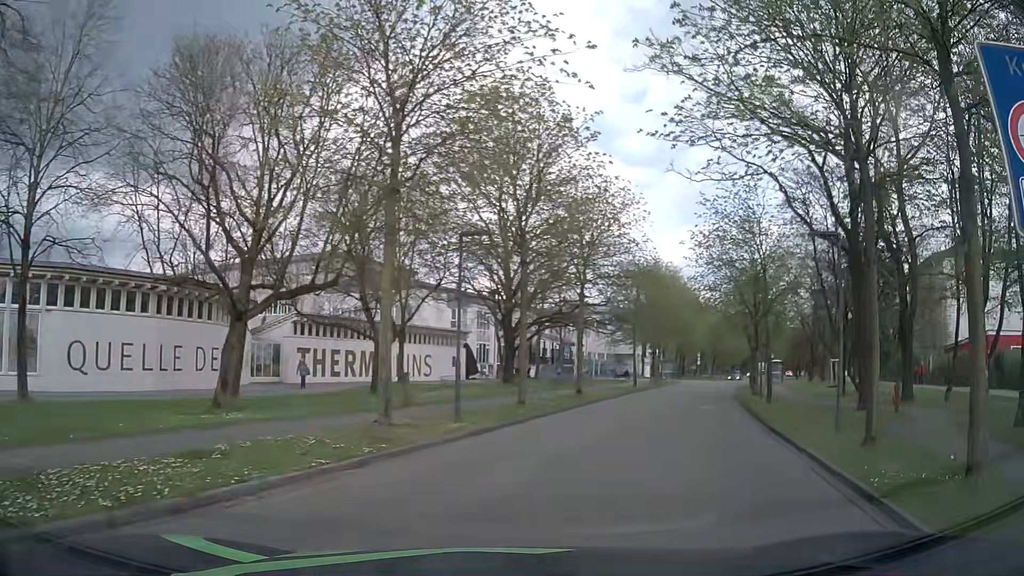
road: residential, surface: asphalt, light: Day
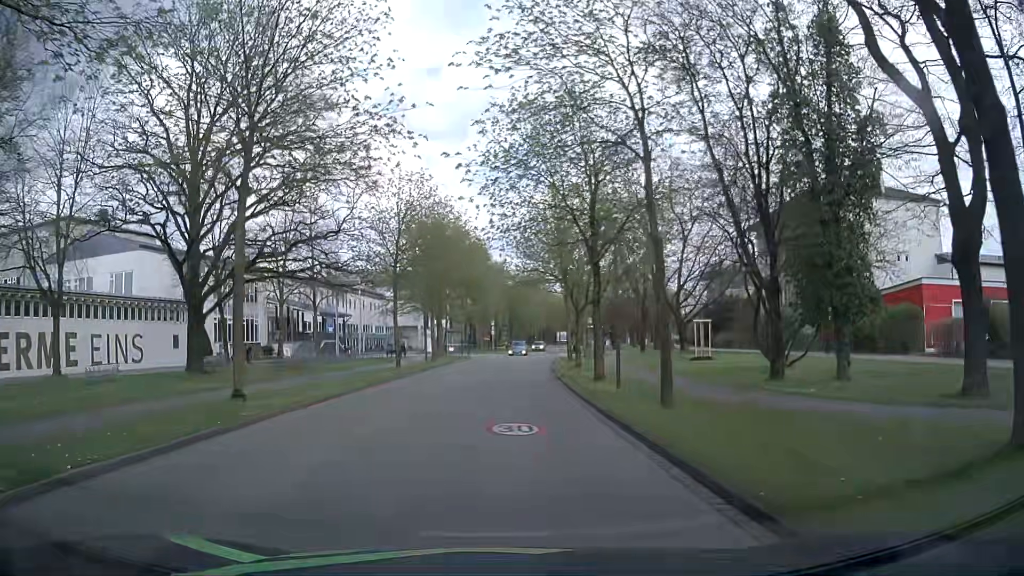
(+4.3, +15.9) m; +21°
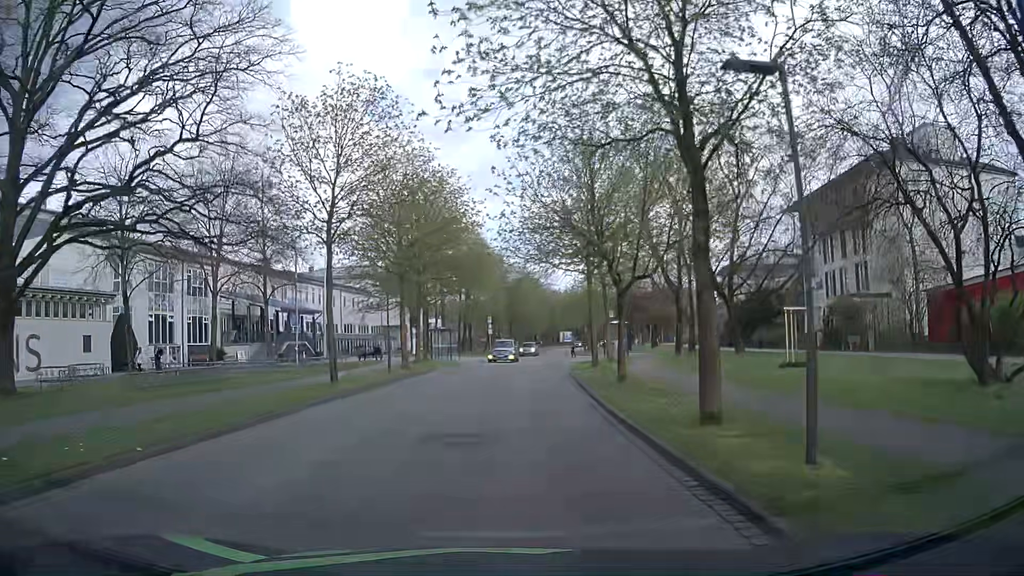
(-0.2, +12.0) m; -1°
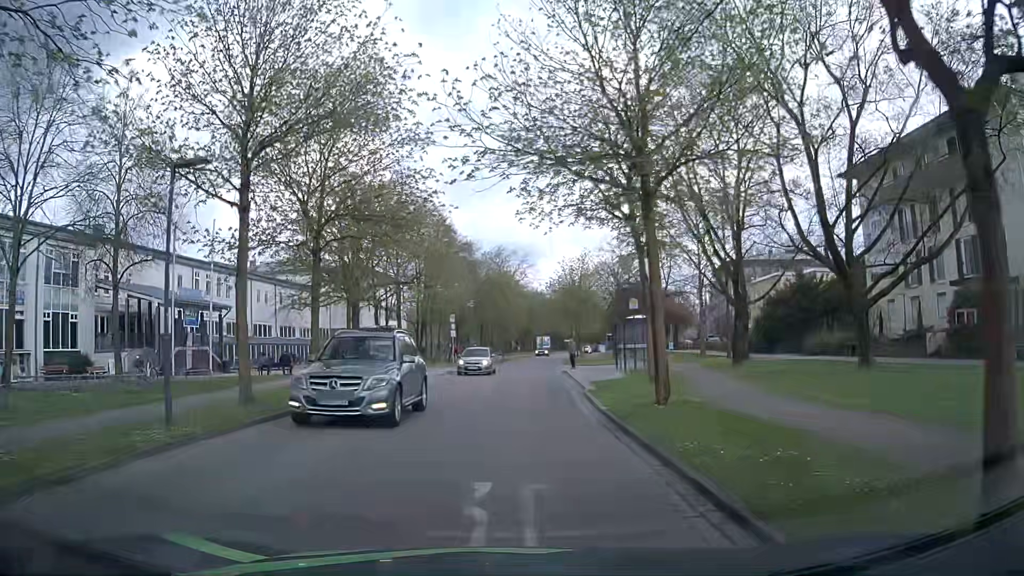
(+0.4, +16.4) m; +2°
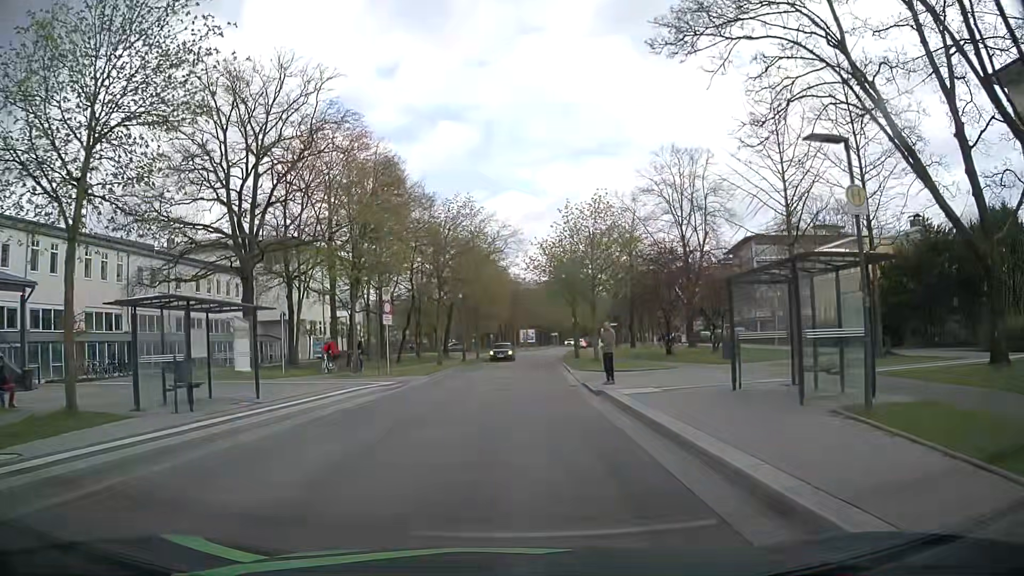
(+0.4, +20.8) m; +1°
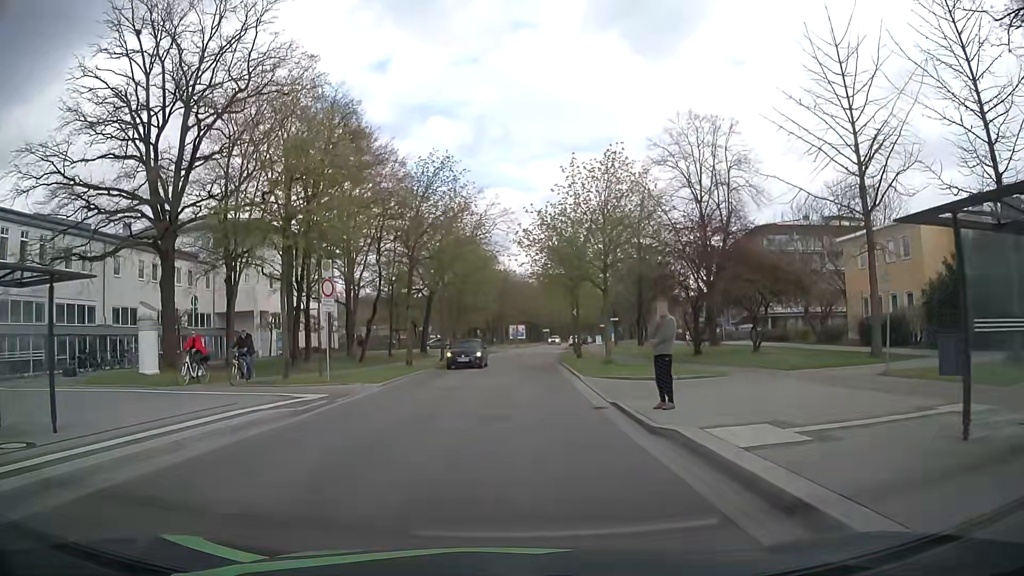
(+0.2, +8.5) m; +1°
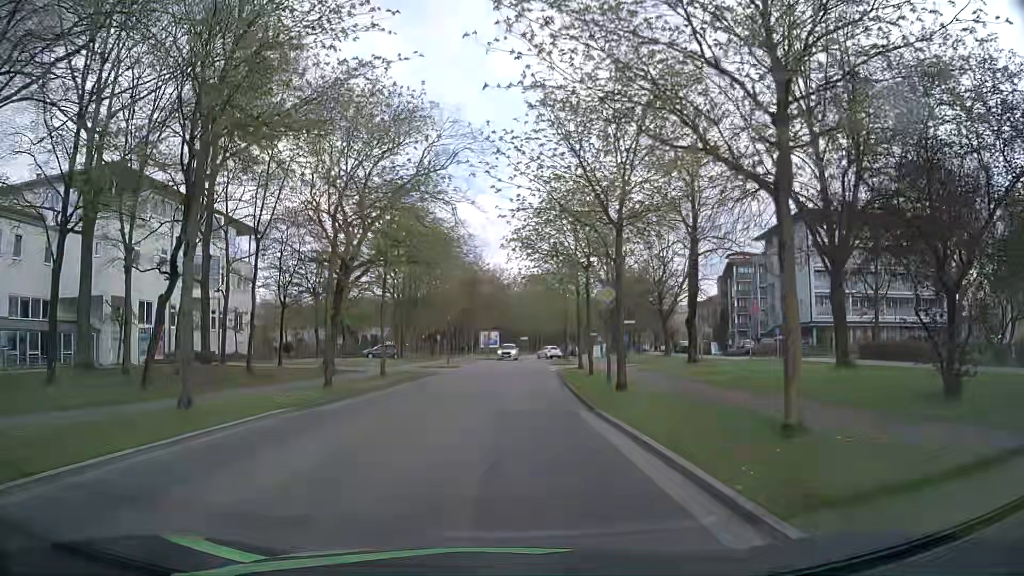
(+0.6, +21.7) m; +3°
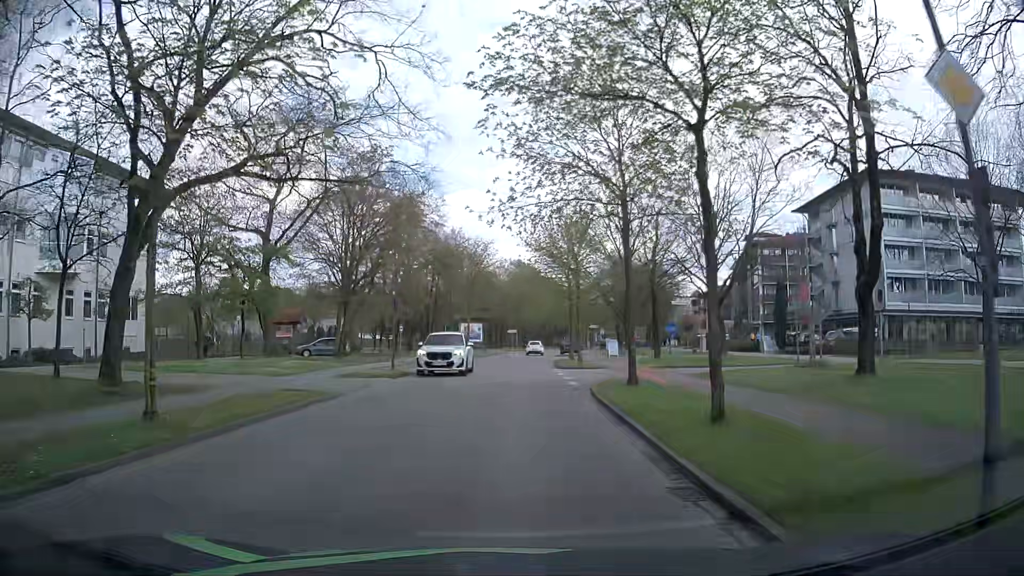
(+0.2, +17.5) m; +1°
(0, +10) (+1, +20) (+1, +30) (+1, +40) (+2, +50) (+3, +60) (+4, +70) (+5, +80) (+7, +90) (+8, +100) m
